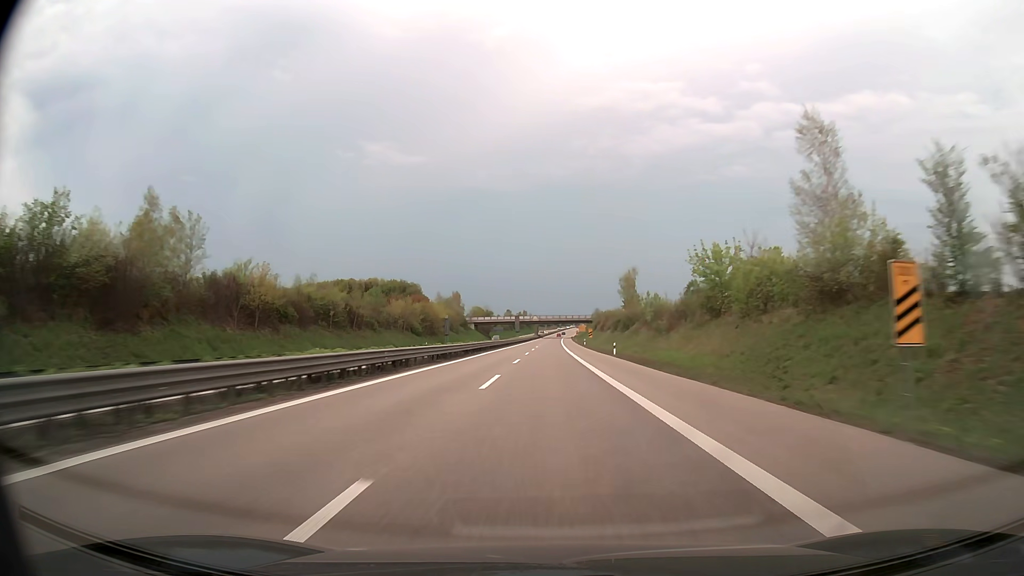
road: trunk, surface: asphalt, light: Day
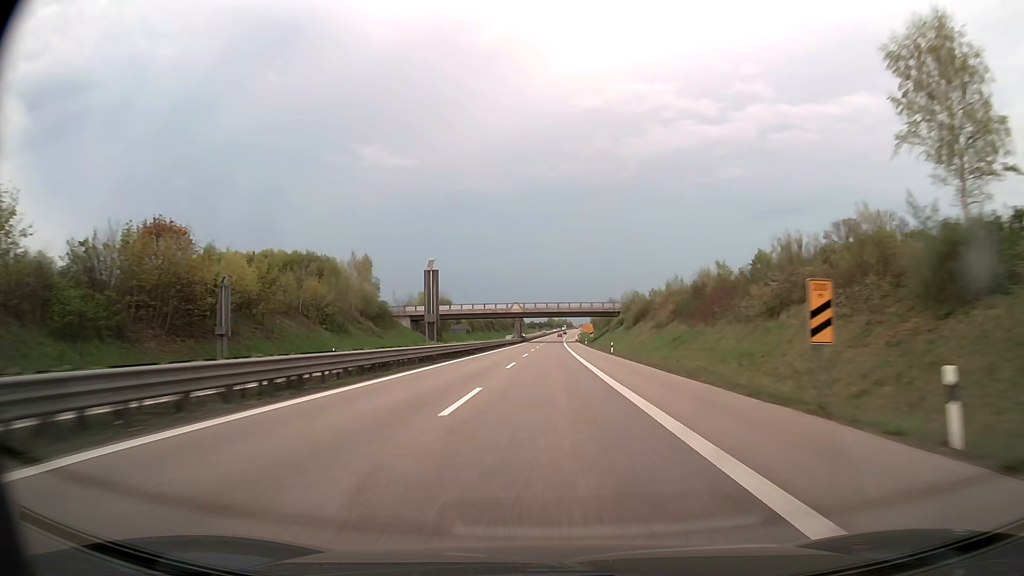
(+0.7, +95.5) m; +1°
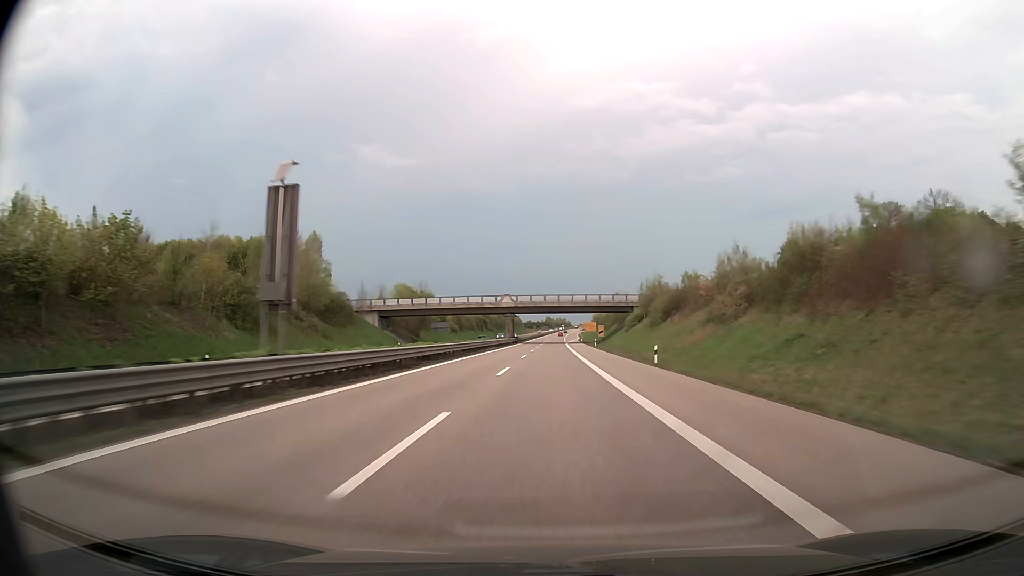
(0.0, +23.8) m; 0°
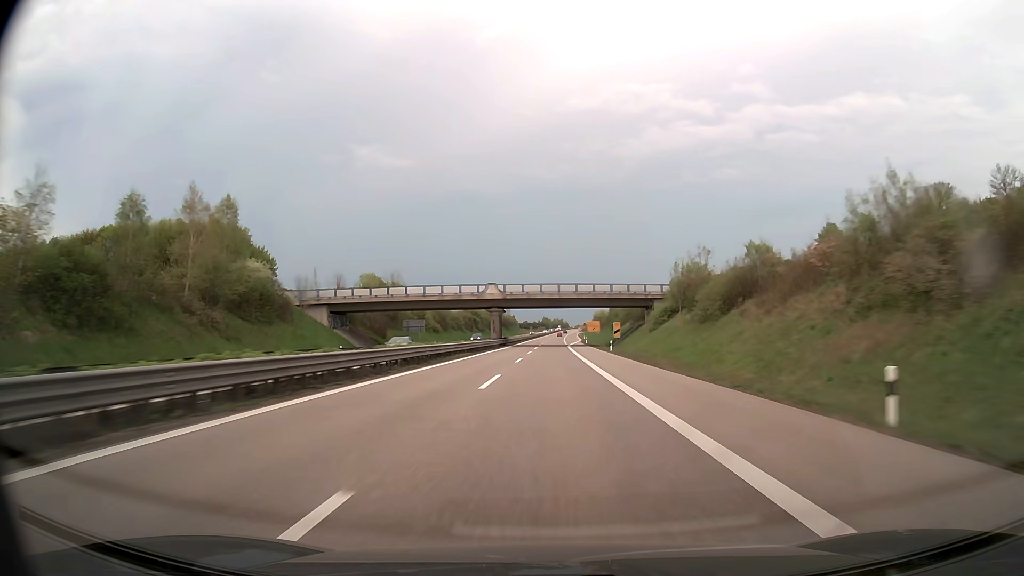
(0.0, +23.8) m; 0°
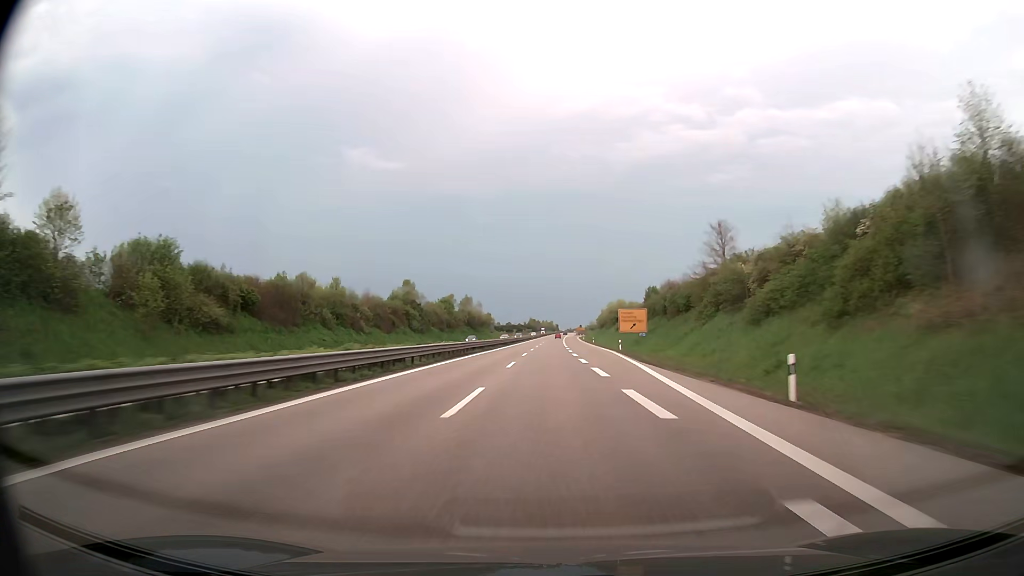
(+0.9, +95.2) m; +1°
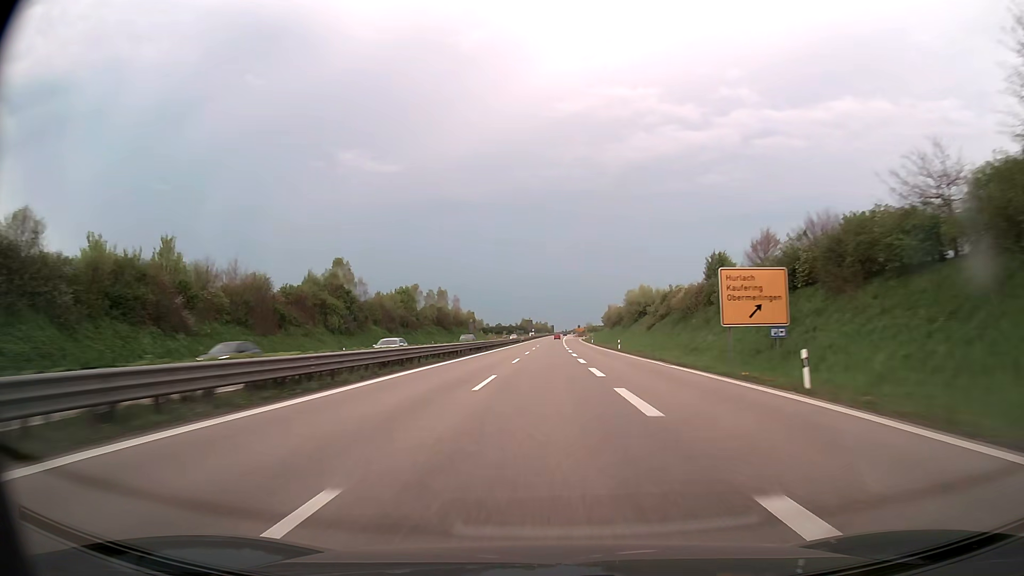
(+0.3, +47.6) m; +1°
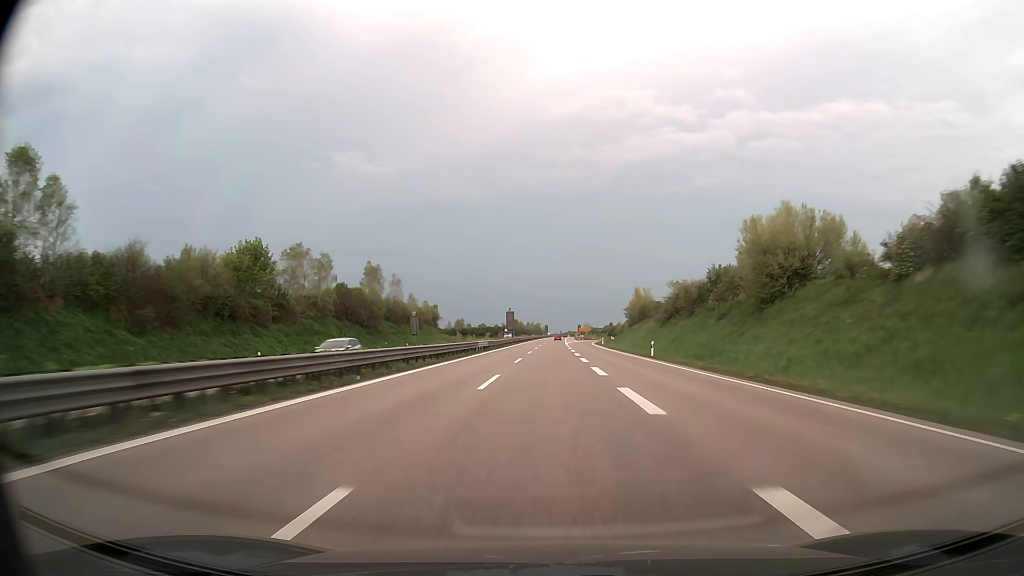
(+0.3, +71.3) m; 0°
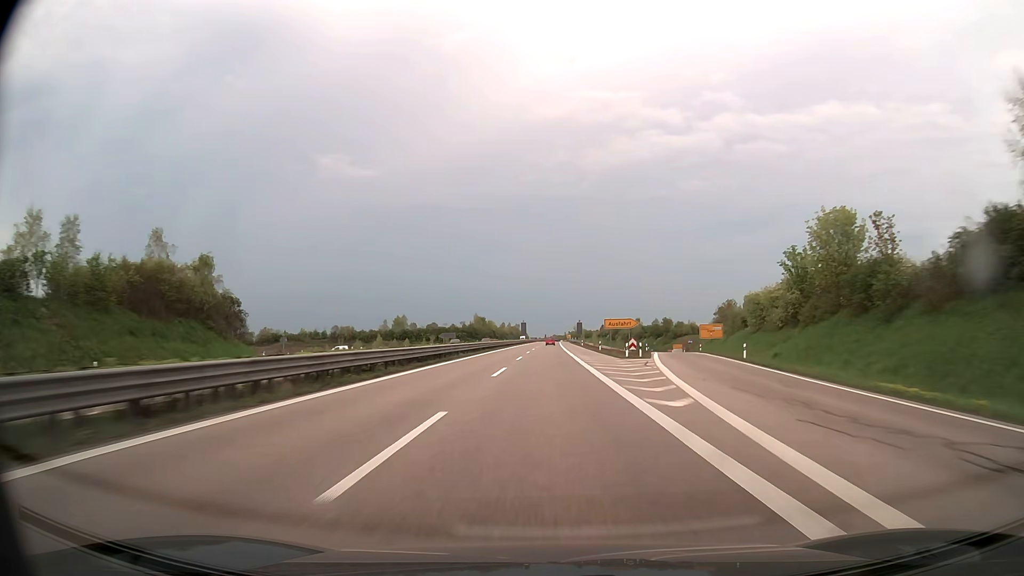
(+1.6, +118.9) m; +1°
(0, +10) (0, +20) (0, +30) (0, +40) (0, +50) (0, +60) (0, +70) (0, +80) (0, +90) (+1, +100) m
